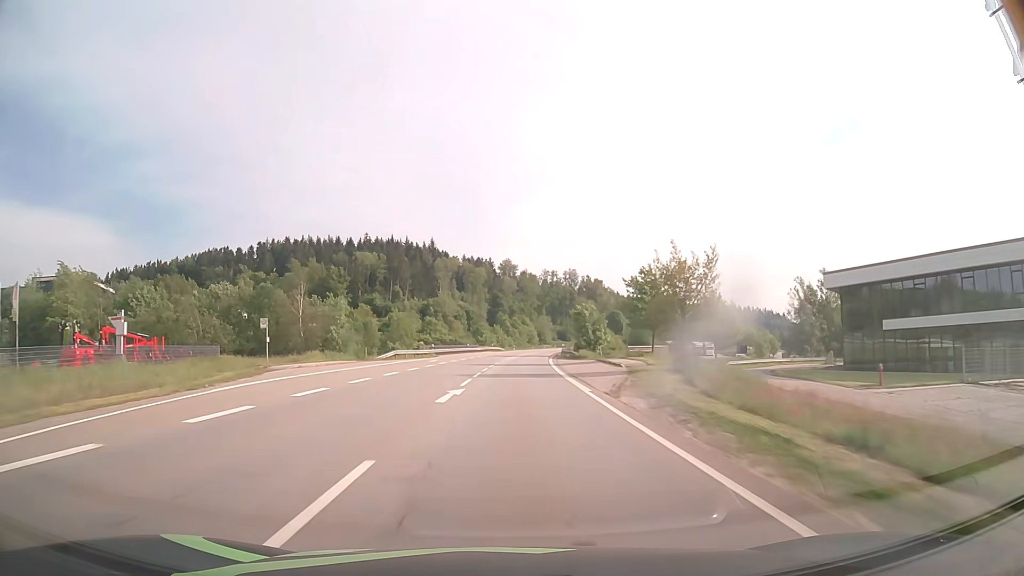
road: primary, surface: asphalt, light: Day
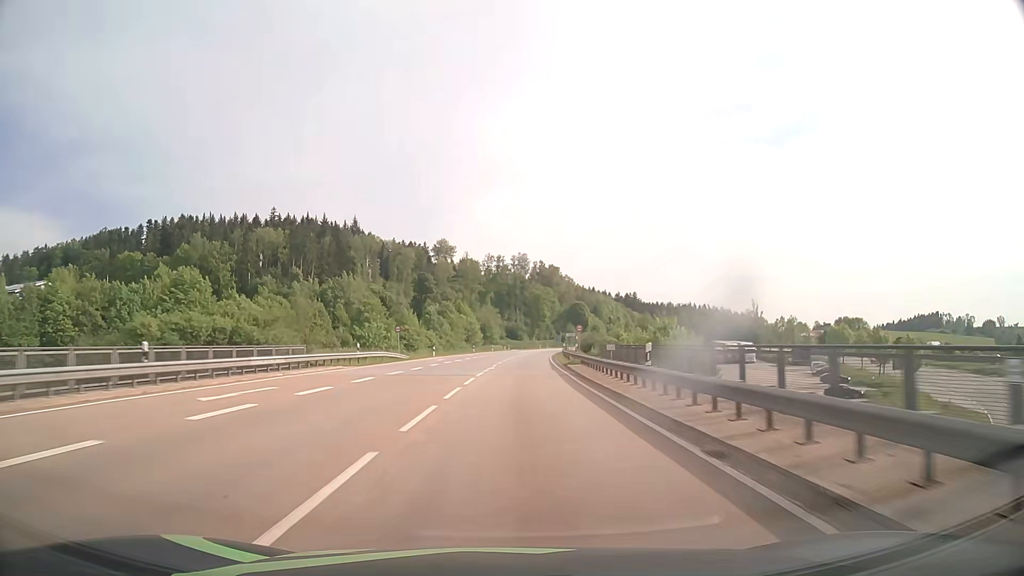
(+2.9, +77.7) m; +5°
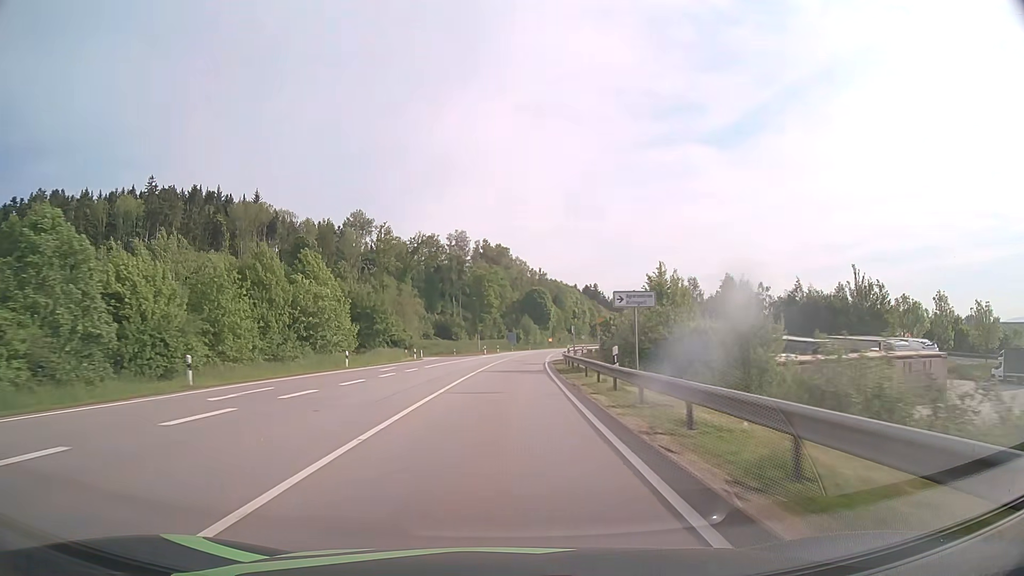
(+4.0, +78.1) m; +5°
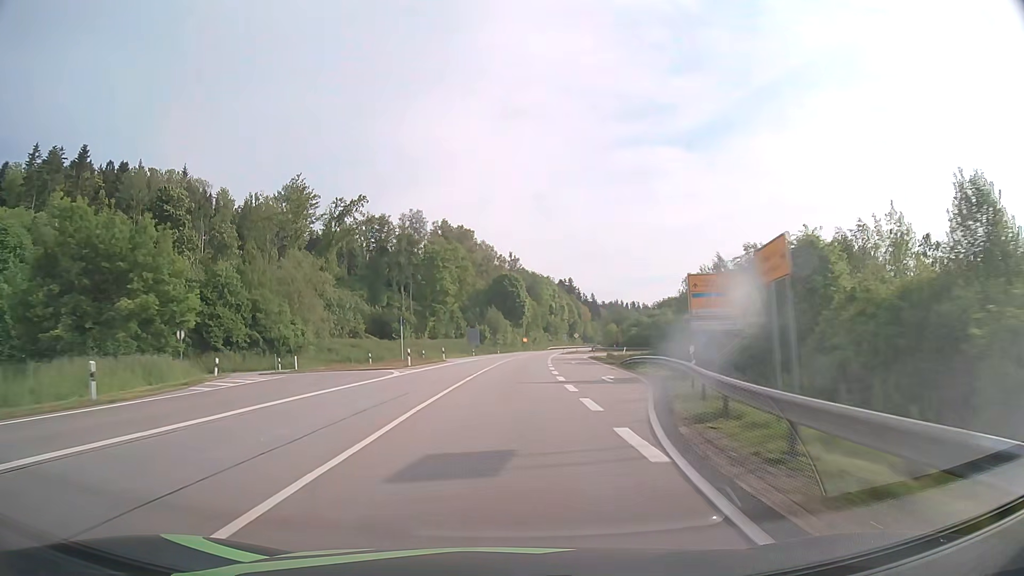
(+1.1, +47.2) m; +3°
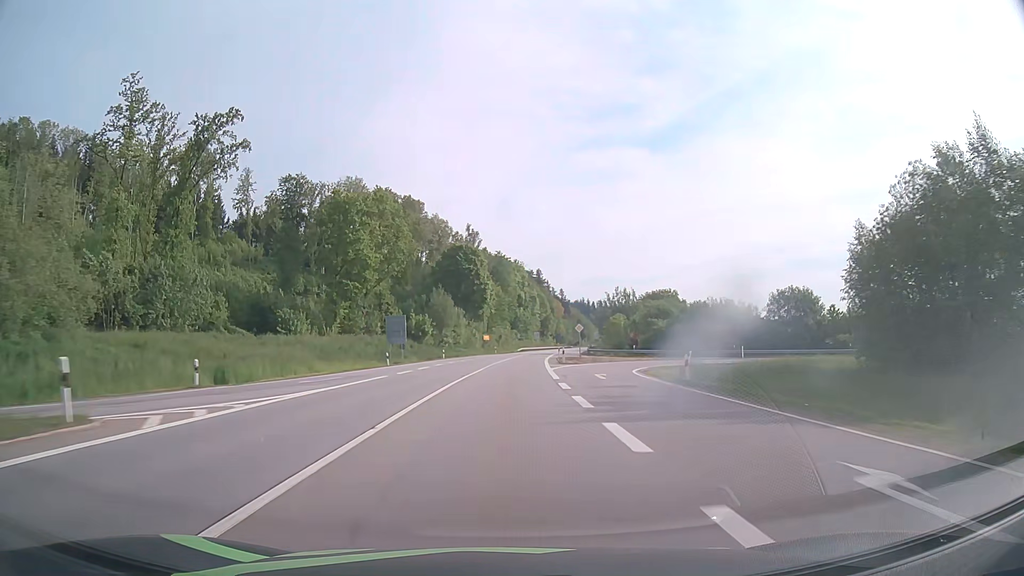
(+1.3, +47.5) m; +3°
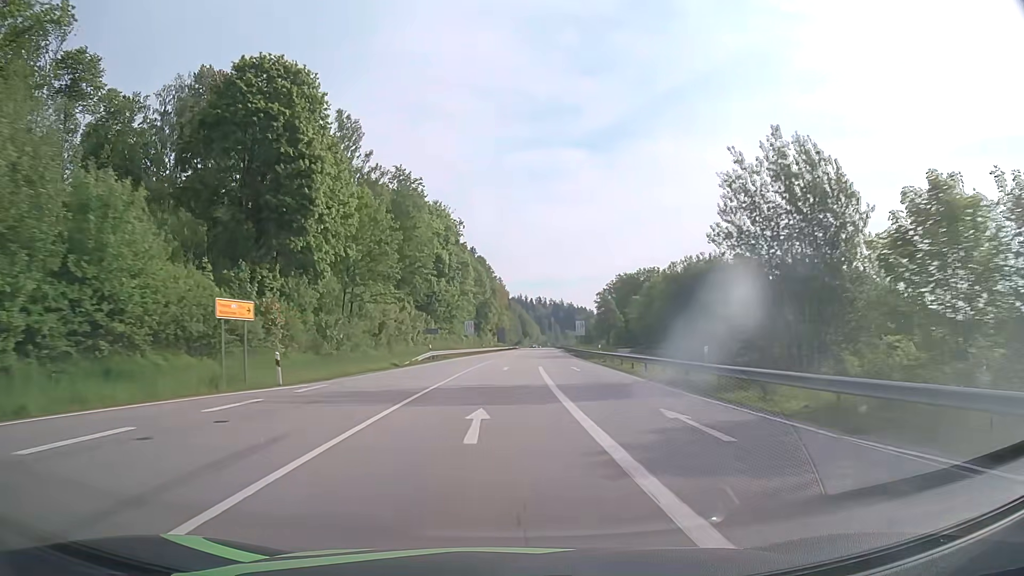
(+3.7, +79.7) m; +6°
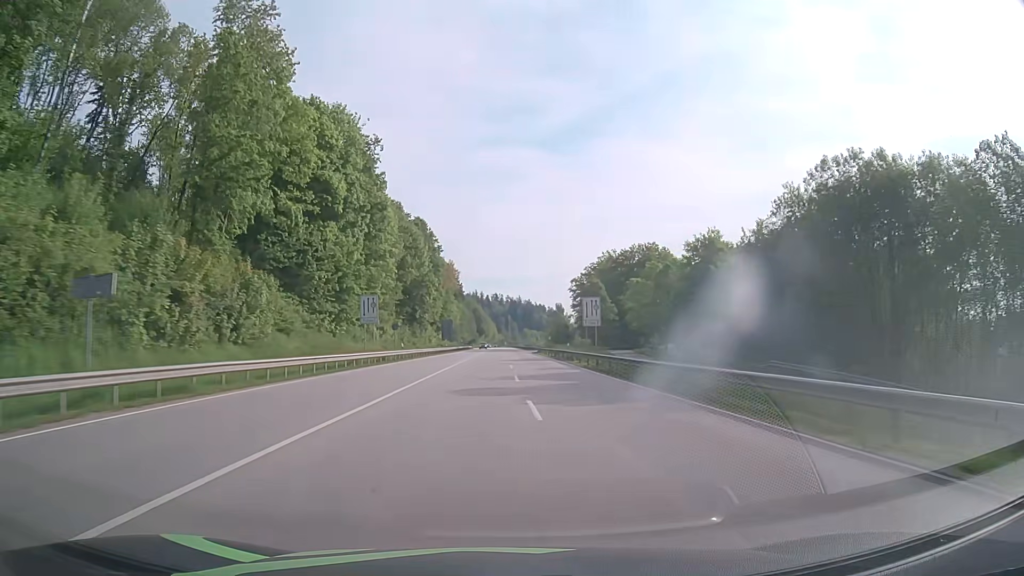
(+1.4, +47.8) m; +4°
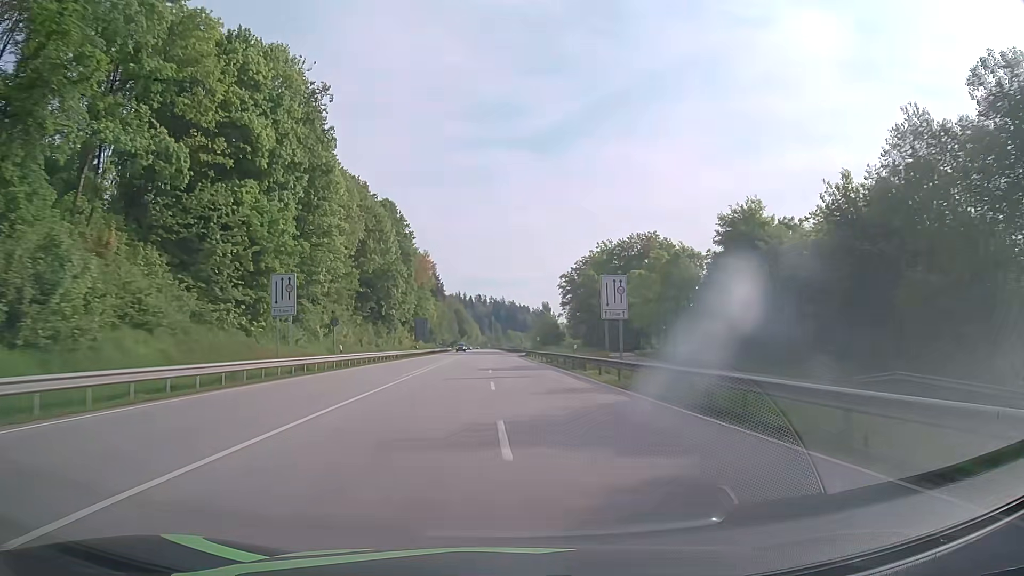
(+0.2, +15.9) m; +1°
(0, +10) (0, +20) (0, +30) (0, +40) (0, +50) (0, +60) (0, +70) (0, +80) (-1, +90) (-1, +100) m
